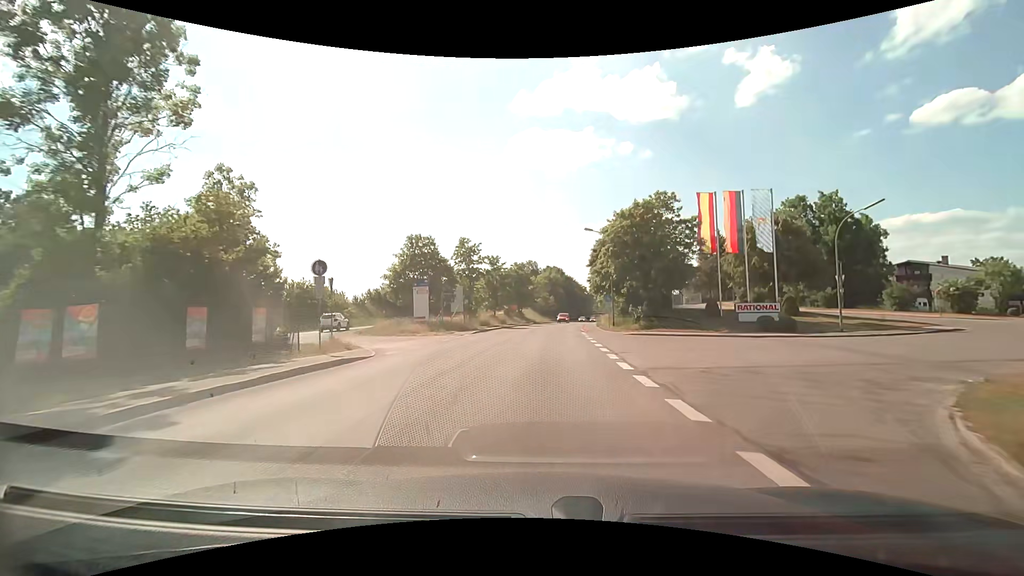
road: tertiary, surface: asphalt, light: Day
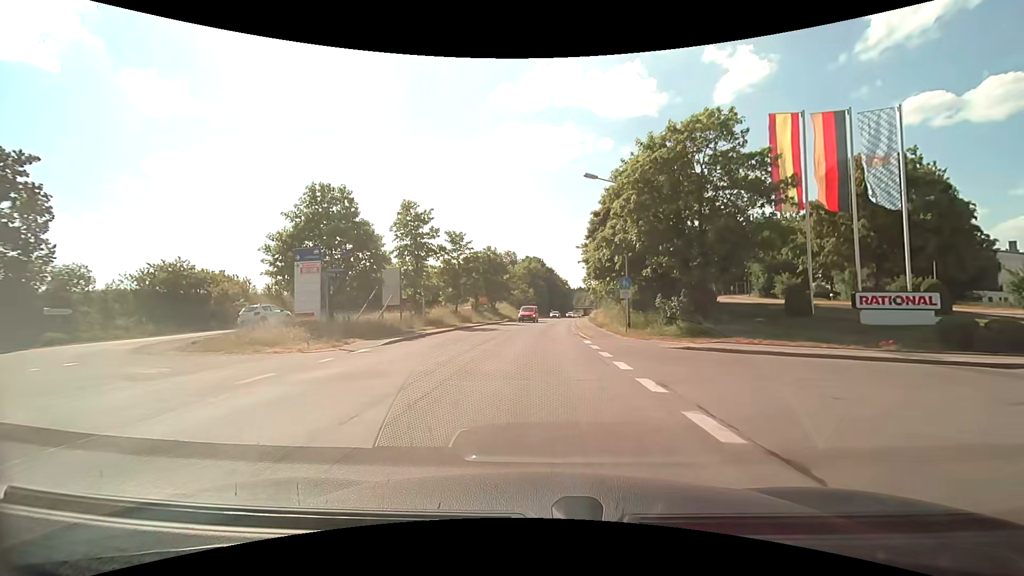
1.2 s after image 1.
(+0.4, +16.4) m; +2°
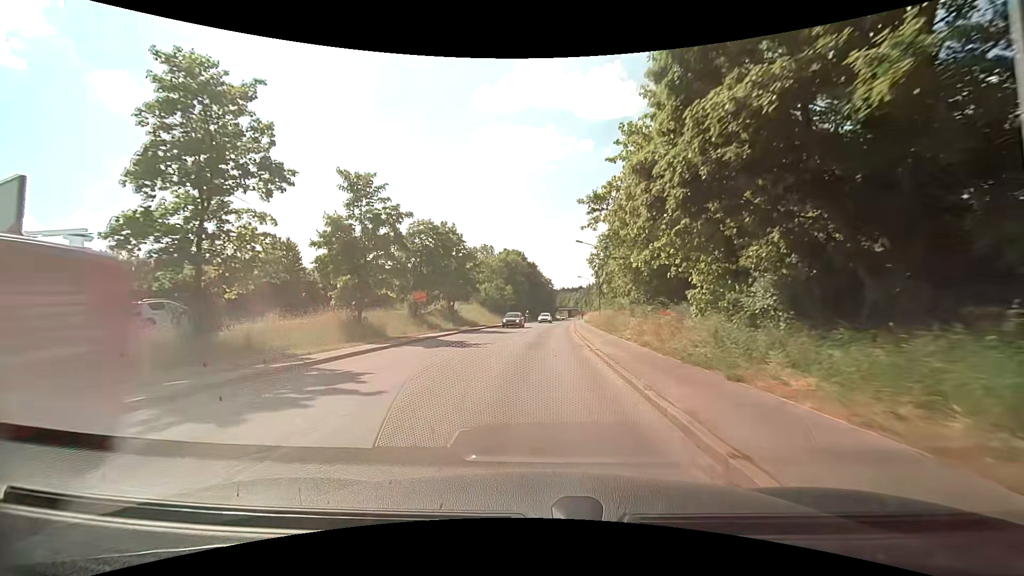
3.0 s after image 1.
(+0.6, +23.8) m; +3°
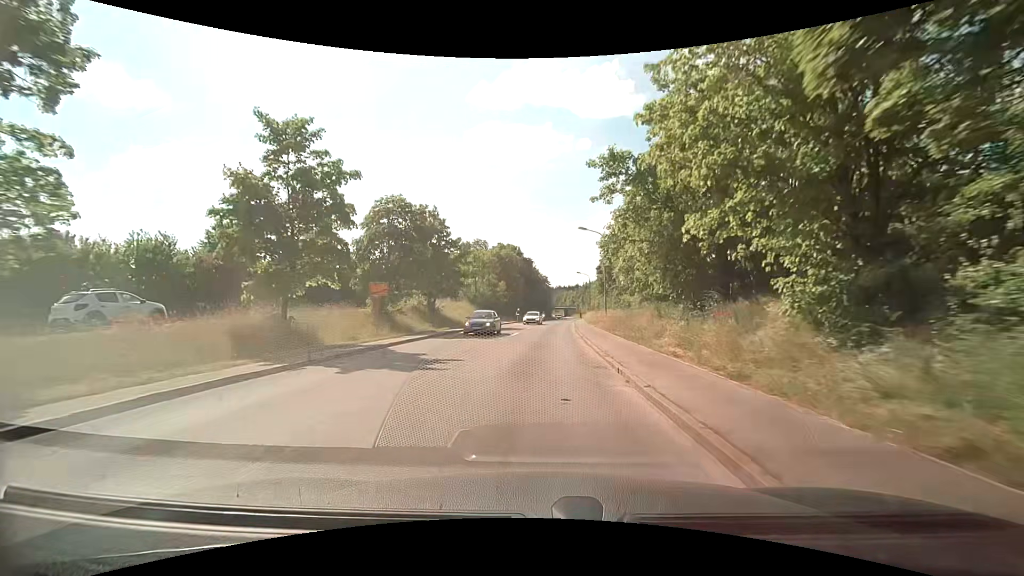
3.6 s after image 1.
(0.0, +8.0) m; 0°
(0, +10) (0, +20) (+1, +30) (+1, +40) (+2, +50) (+2, +60) (+3, +70) (+4, +80) (+5, +90) (+5, +100) m
